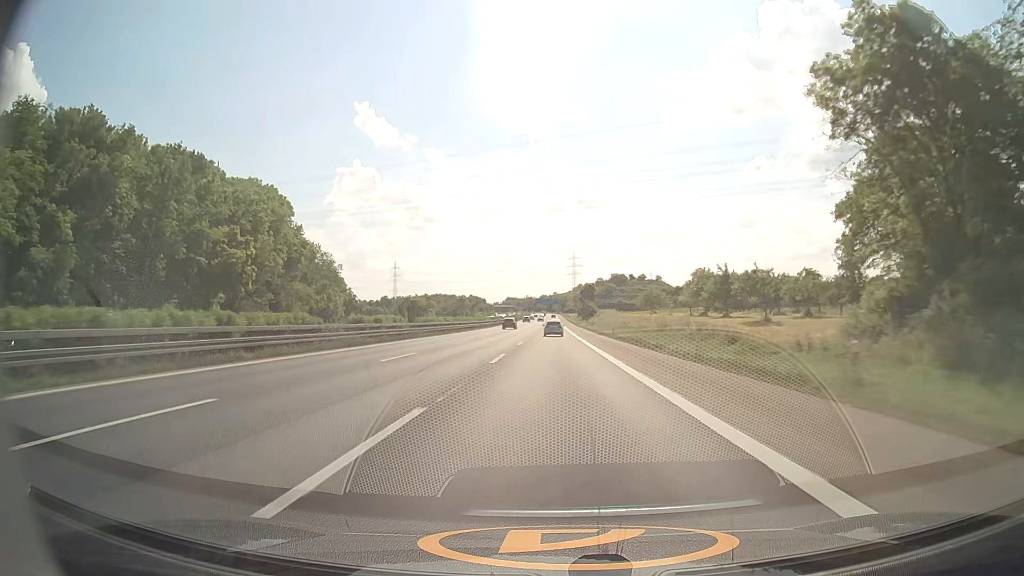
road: motorway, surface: asphalt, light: Day
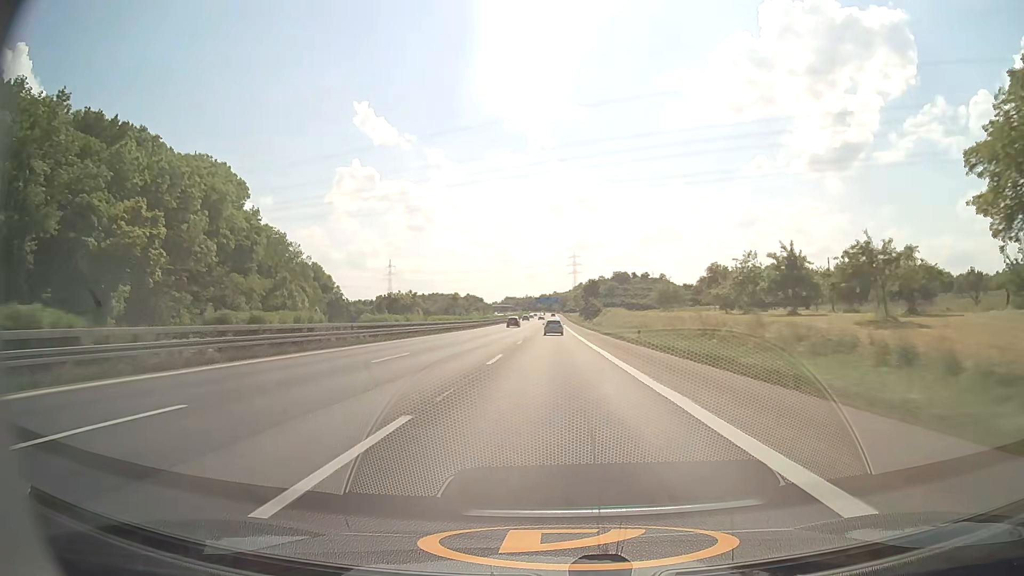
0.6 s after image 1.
(0.0, +18.8) m; 0°
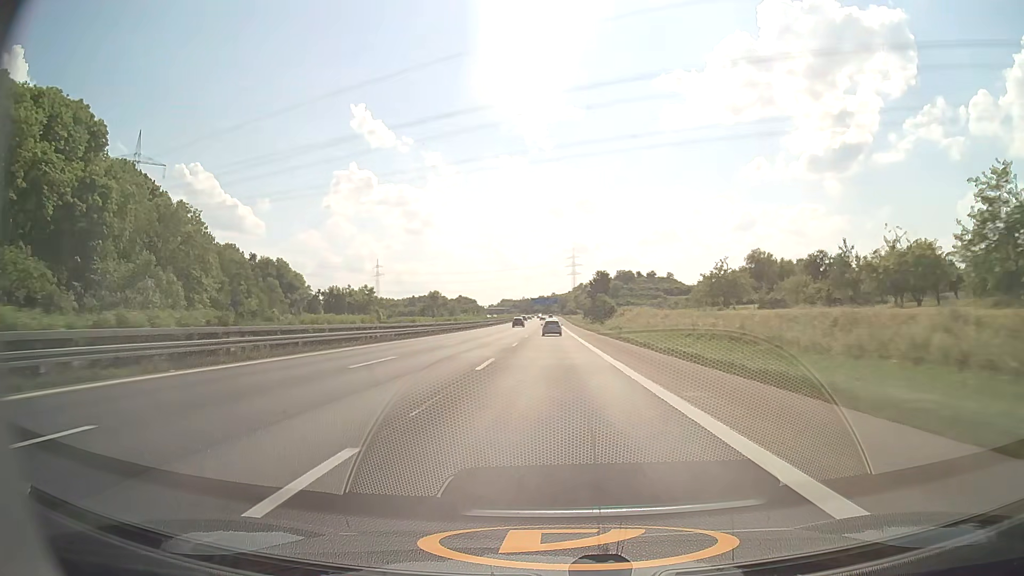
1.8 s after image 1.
(+0.1, +37.8) m; 0°
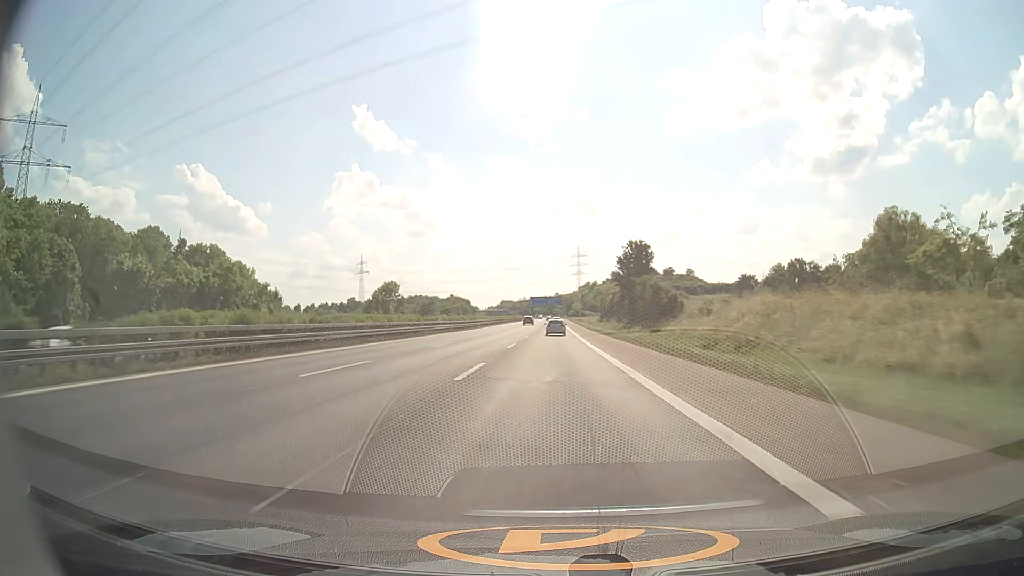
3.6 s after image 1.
(0.0, +56.9) m; 0°
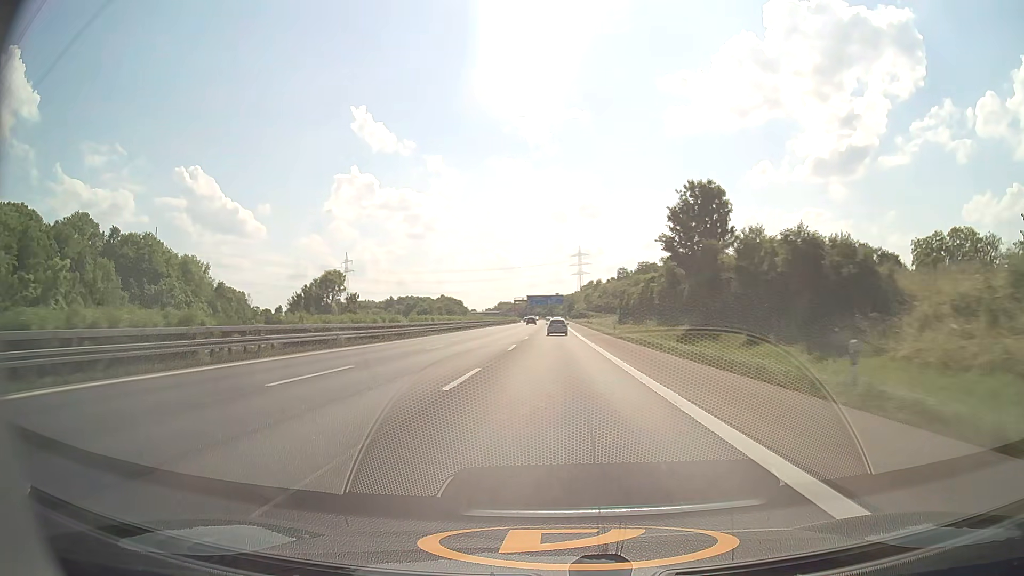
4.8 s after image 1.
(-0.1, +37.6) m; 0°
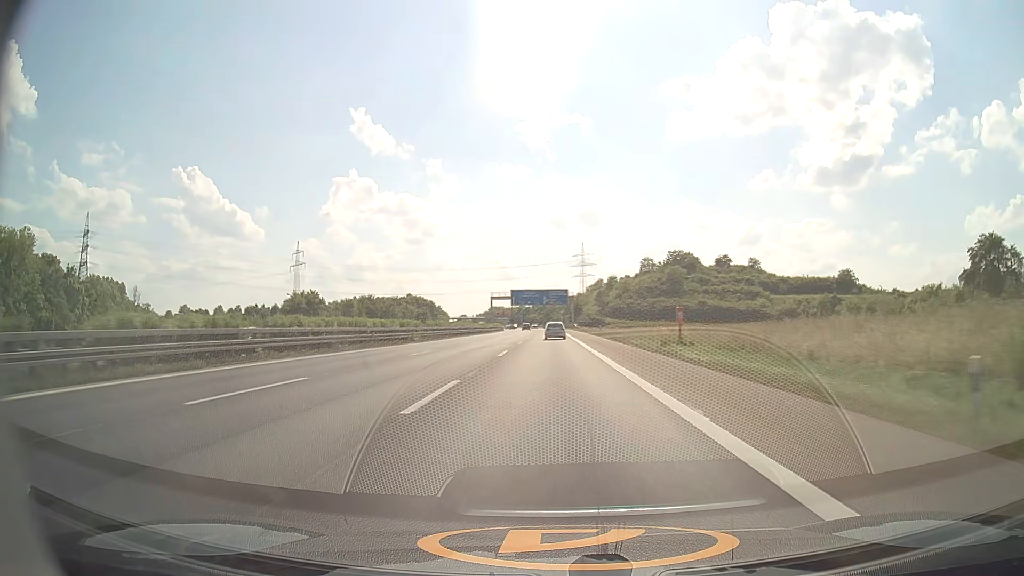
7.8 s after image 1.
(+0.2, +91.7) m; 0°
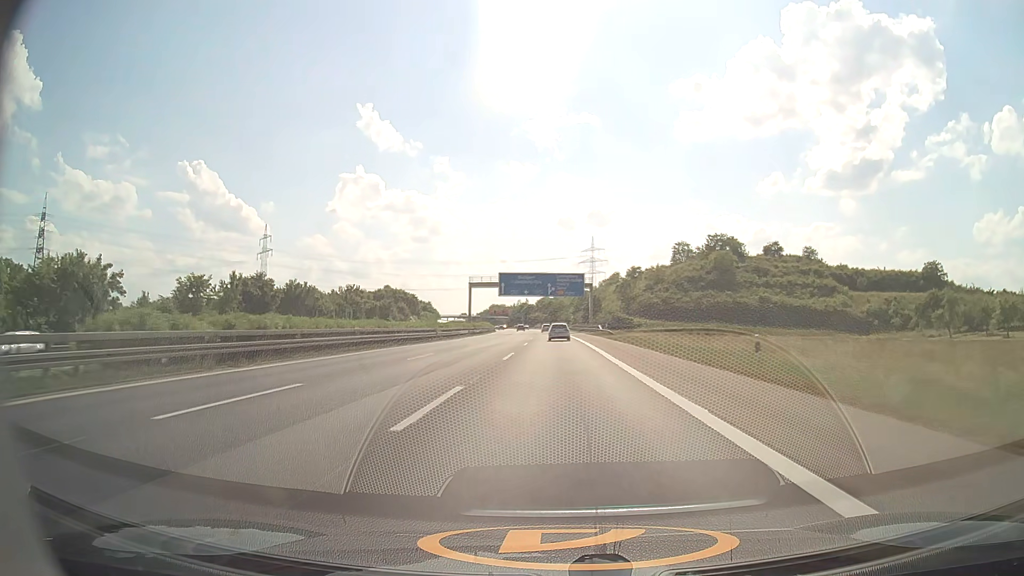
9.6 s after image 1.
(-0.4, +54.5) m; -1°
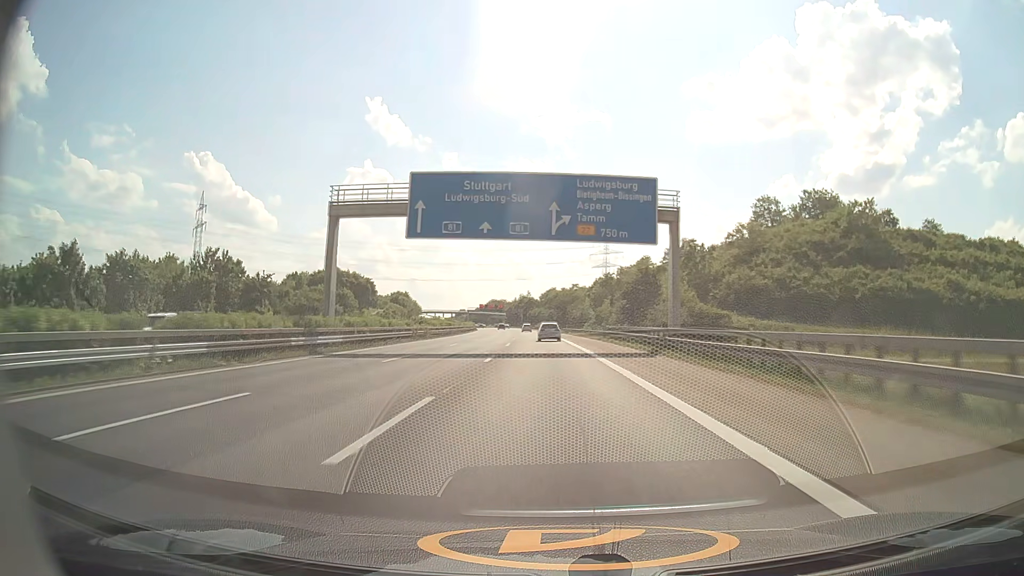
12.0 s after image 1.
(+0.1, +73.1) m; -1°
(0, +10) (0, +20) (0, +30) (0, +40) (-1, +50) (-1, +60) (-2, +70) (-2, +80) (-3, +90) (-3, +100) m
